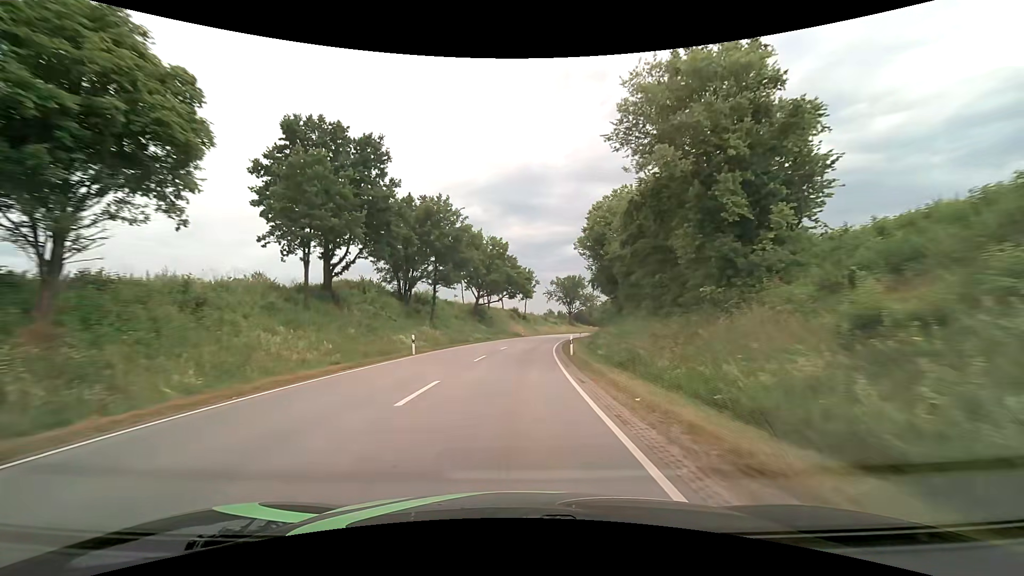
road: secondary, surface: asphalt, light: Day
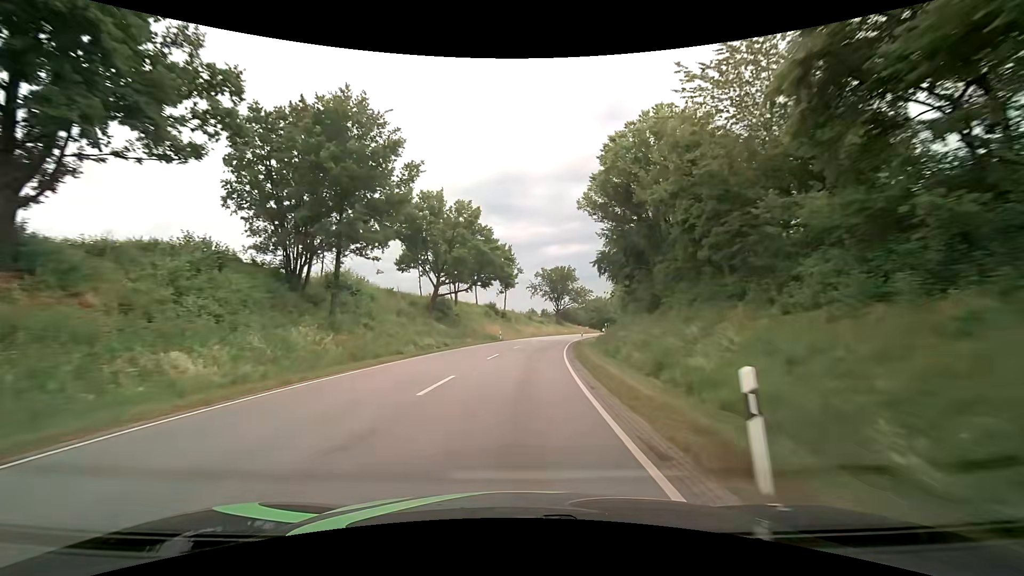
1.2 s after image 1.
(+0.4, +22.6) m; +2°
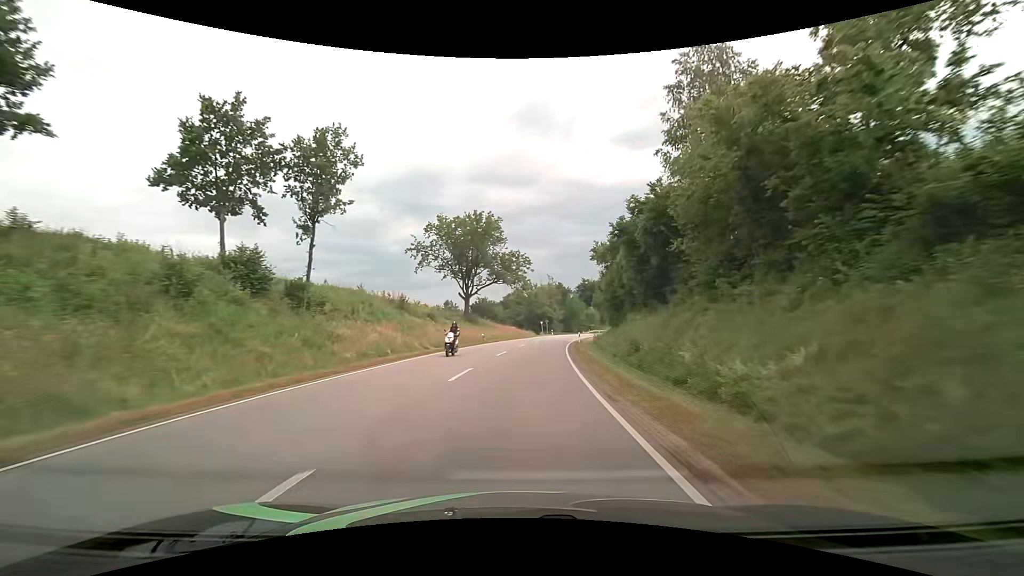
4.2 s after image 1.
(+4.4, +57.1) m; +10°
(0, +10) (+1, +20) (+1, +30) (+2, +40) (+4, +50) (+5, +60) (+7, +70) (+9, +79) (+11, +89) (+14, +99) m
